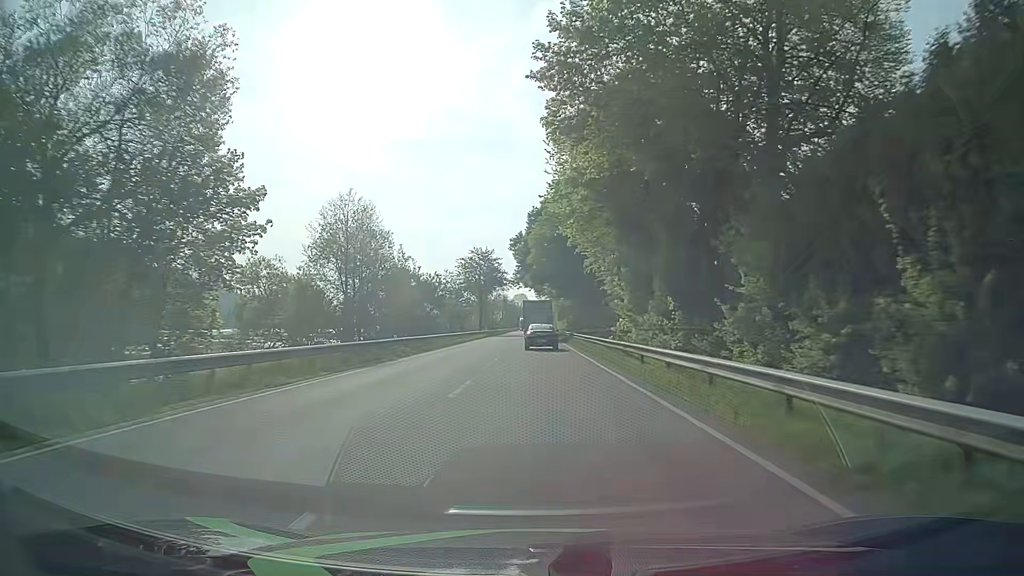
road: primary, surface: asphalt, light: Day
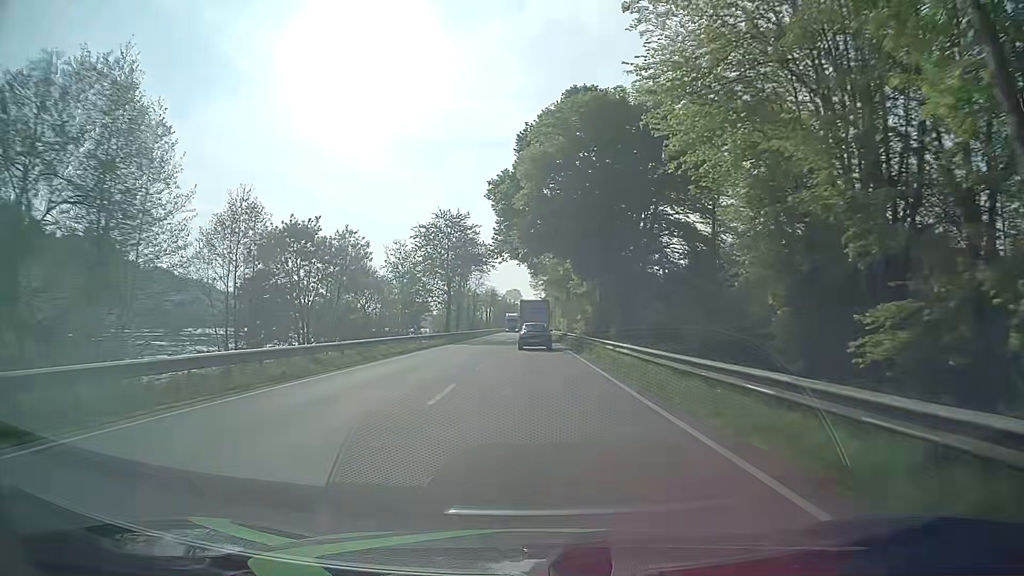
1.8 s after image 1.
(+0.3, +36.8) m; +1°
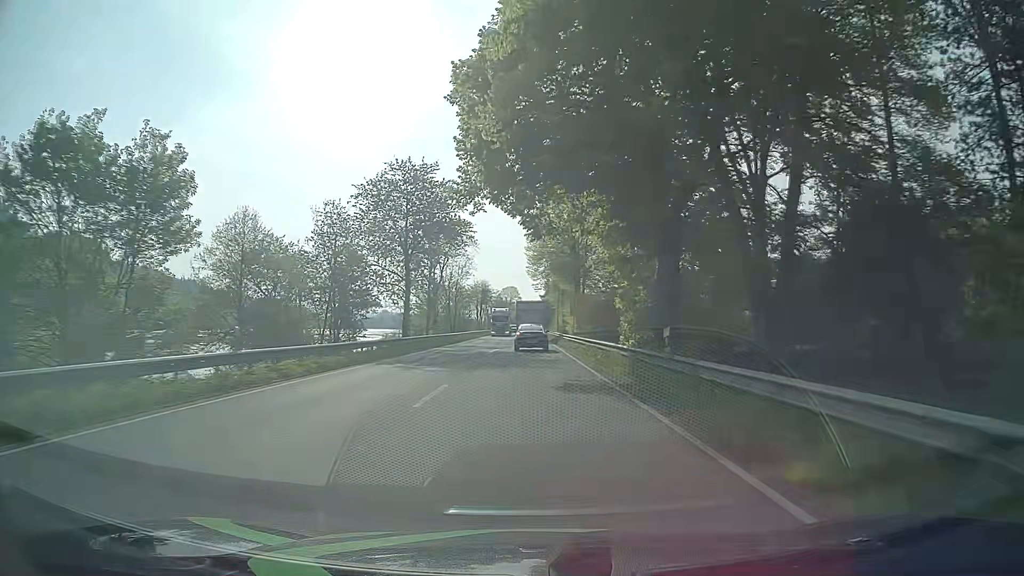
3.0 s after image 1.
(+0.2, +24.4) m; 0°
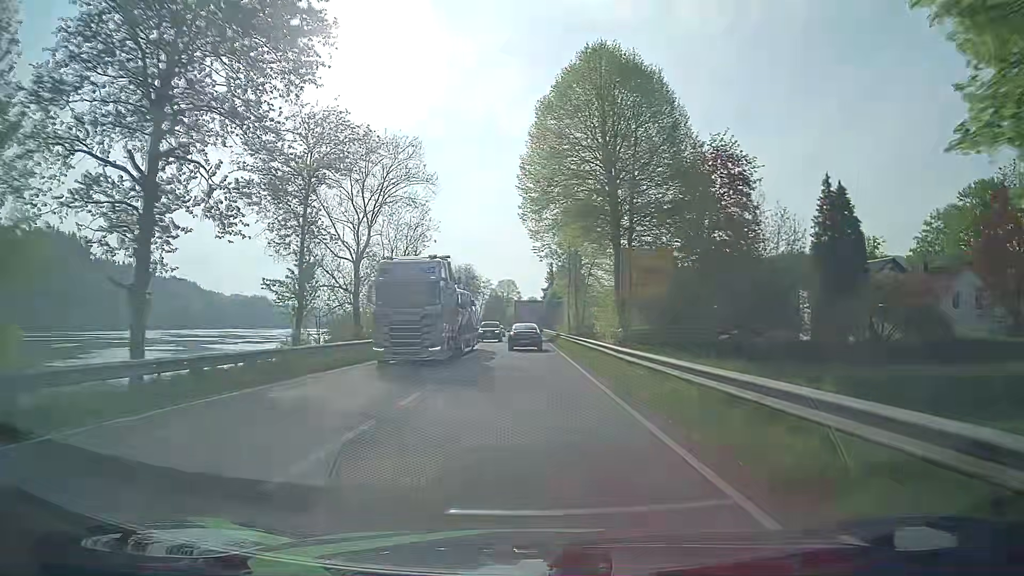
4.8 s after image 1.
(0.0, +36.5) m; +1°
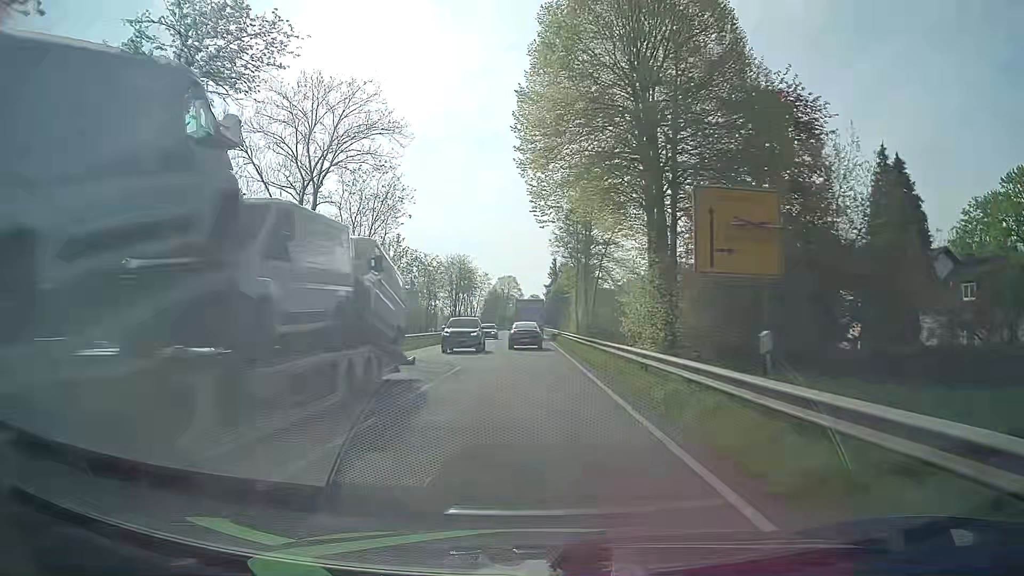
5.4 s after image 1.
(-0.1, +12.1) m; -1°
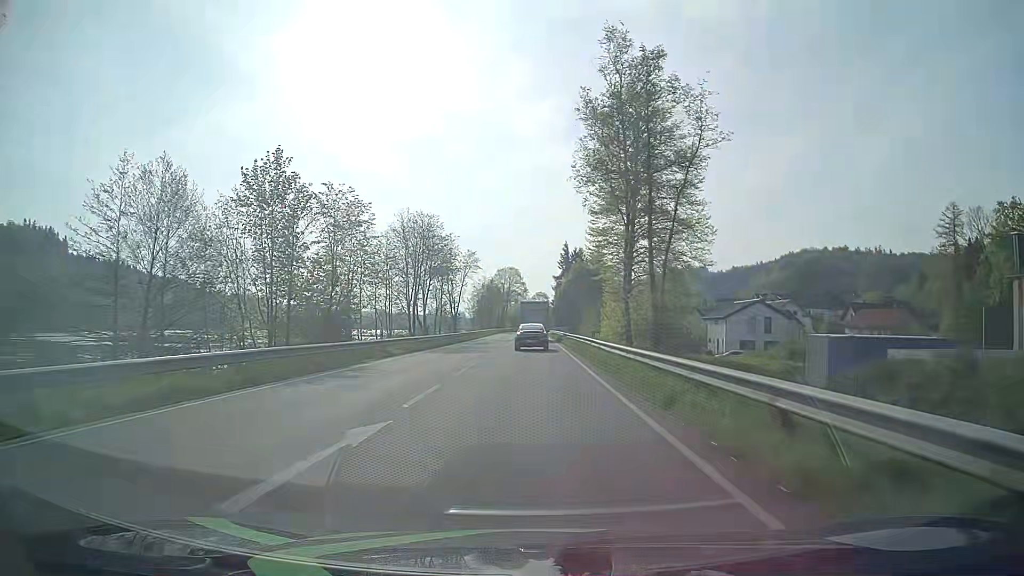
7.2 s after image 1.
(-0.1, +36.3) m; 0°
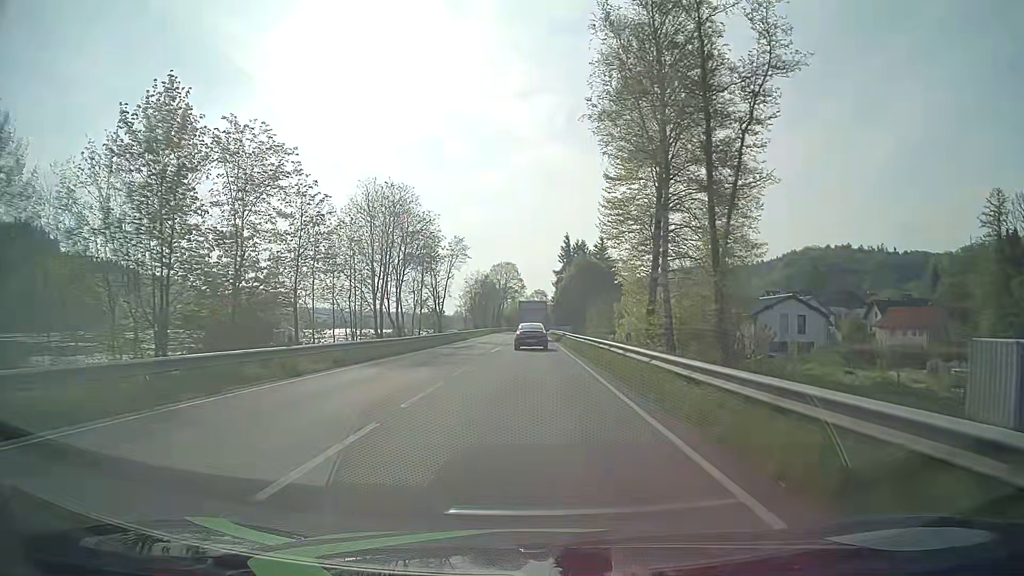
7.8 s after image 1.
(0.0, +12.1) m; 0°
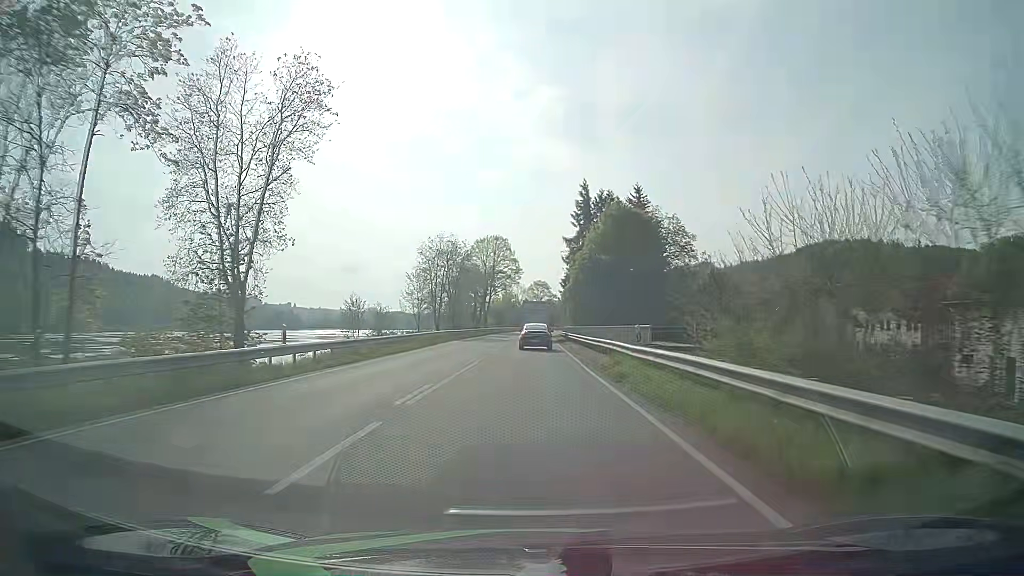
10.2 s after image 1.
(+0.1, +48.2) m; 0°
(0, +10) (0, +20) (0, +30) (0, +40) (0, +50) (0, +60) (+1, +70) (+1, +80) (+1, +90) (+2, +100) m
